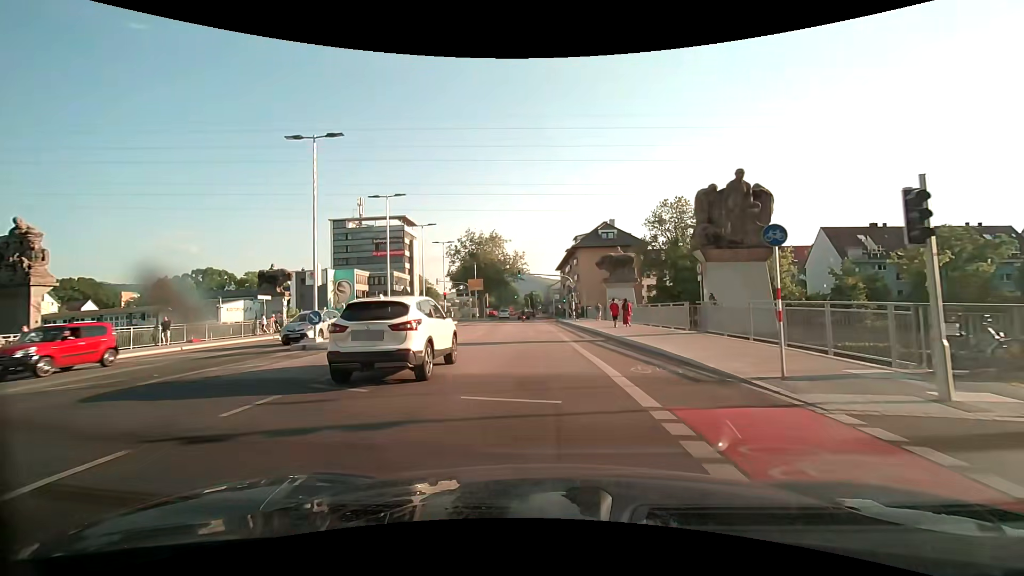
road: secondary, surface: asphalt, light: Day
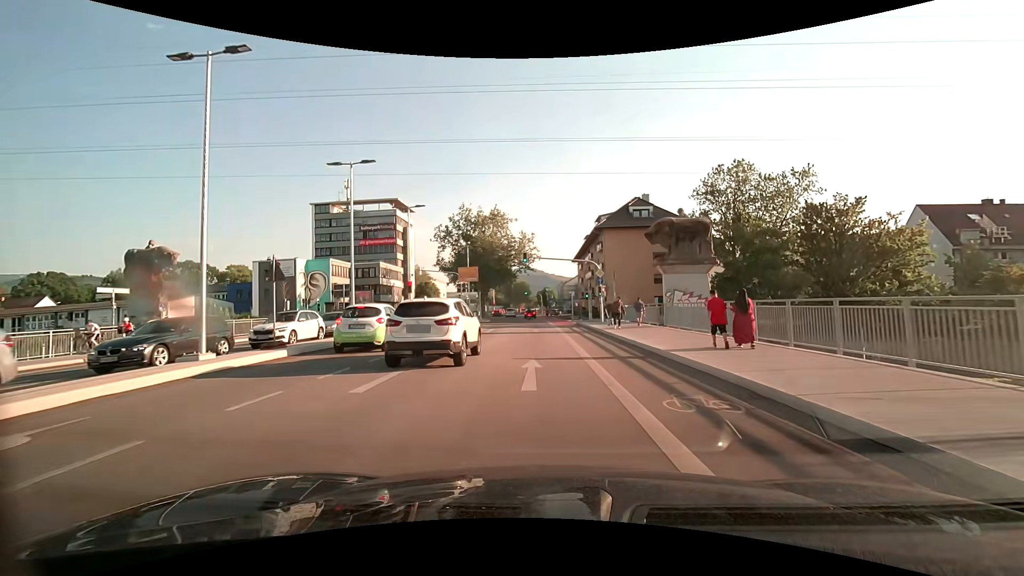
(-0.3, +17.8) m; -2°
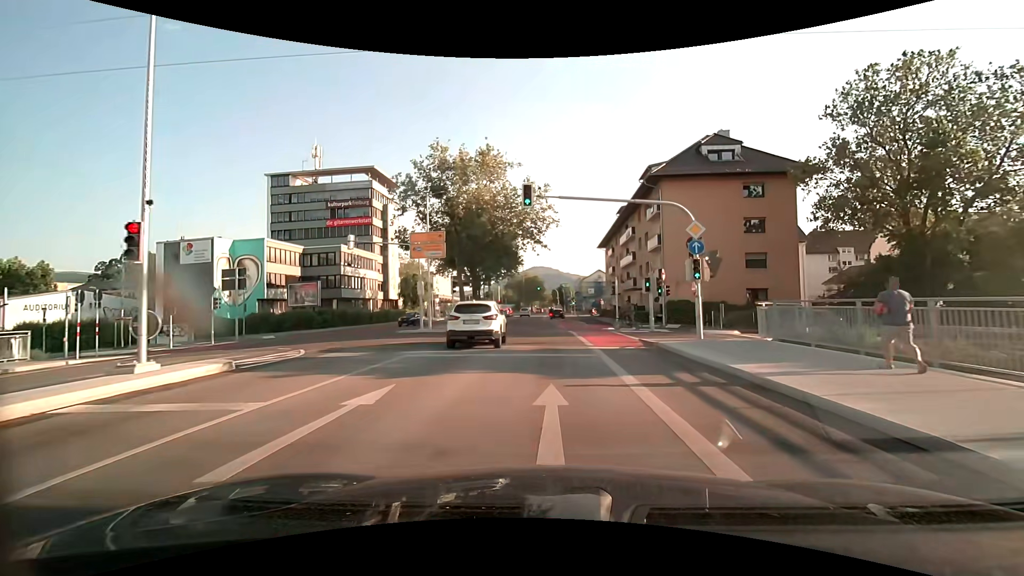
(-0.3, +24.2) m; -1°
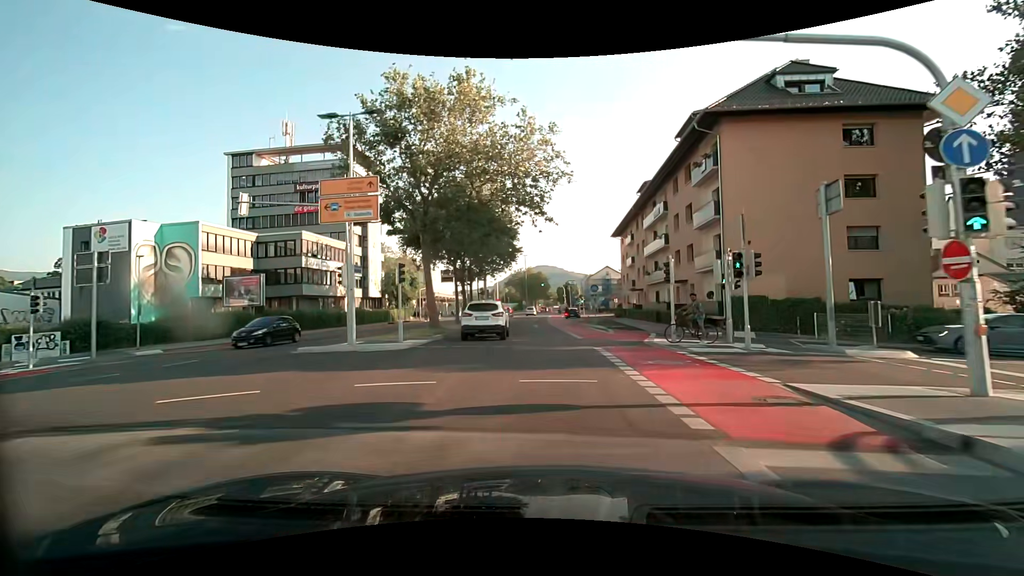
(-0.1, +12.3) m; -1°
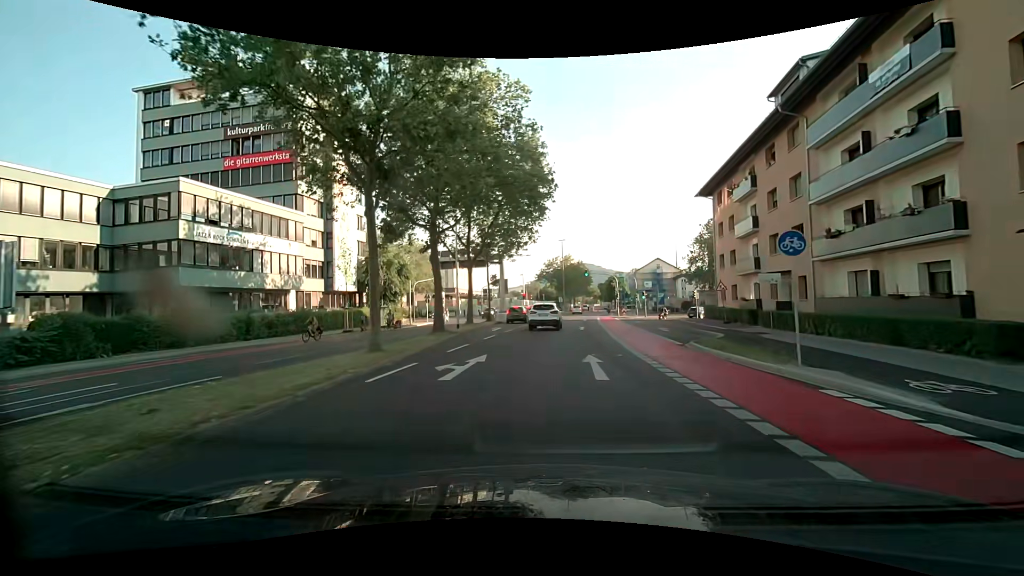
(-0.7, +25.0) m; -4°
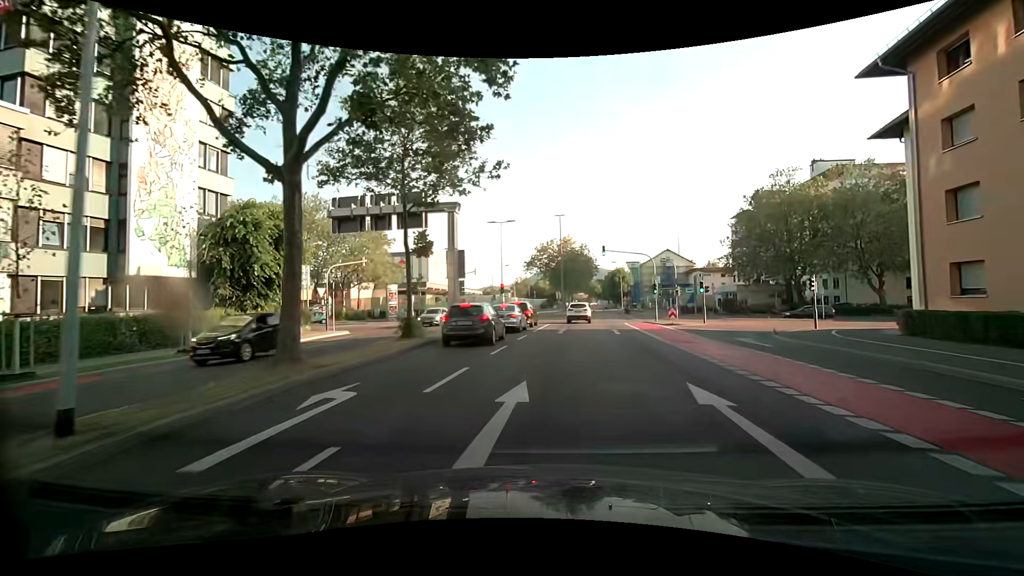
(-0.3, +25.3) m; 0°
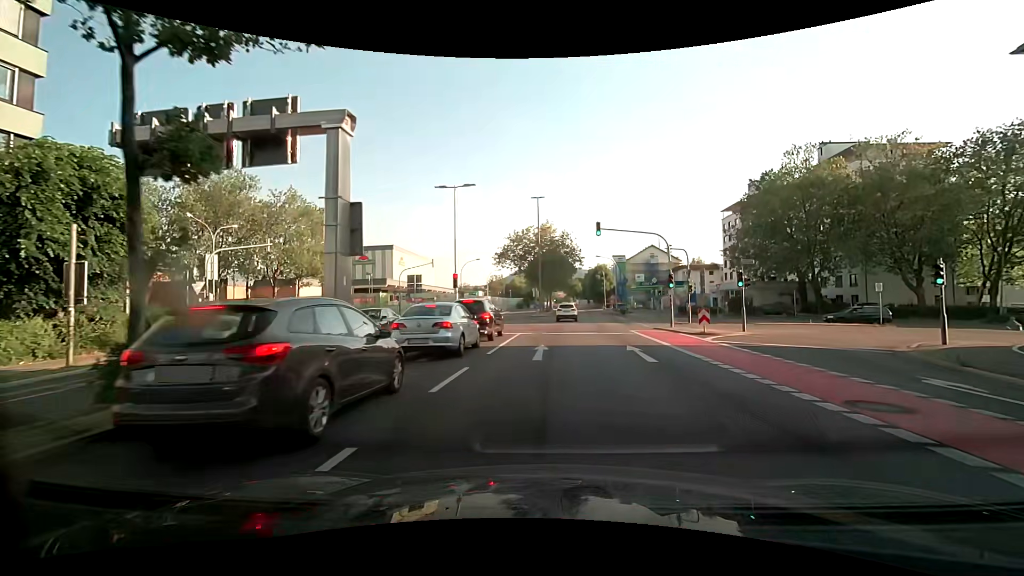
(+0.4, +11.9) m; +3°
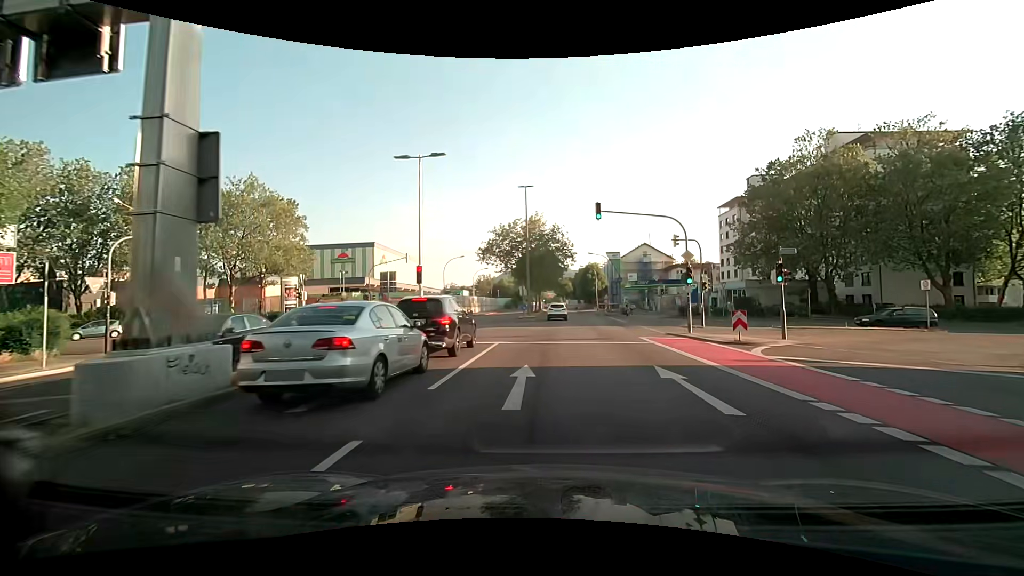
(+0.1, +5.7) m; +2°
(0, +10) (0, +20) (+1, +30) (+1, +40) (+1, +50) (+1, +60) (+1, +70) (+1, +80) (+1, +90) (+2, +100) m
